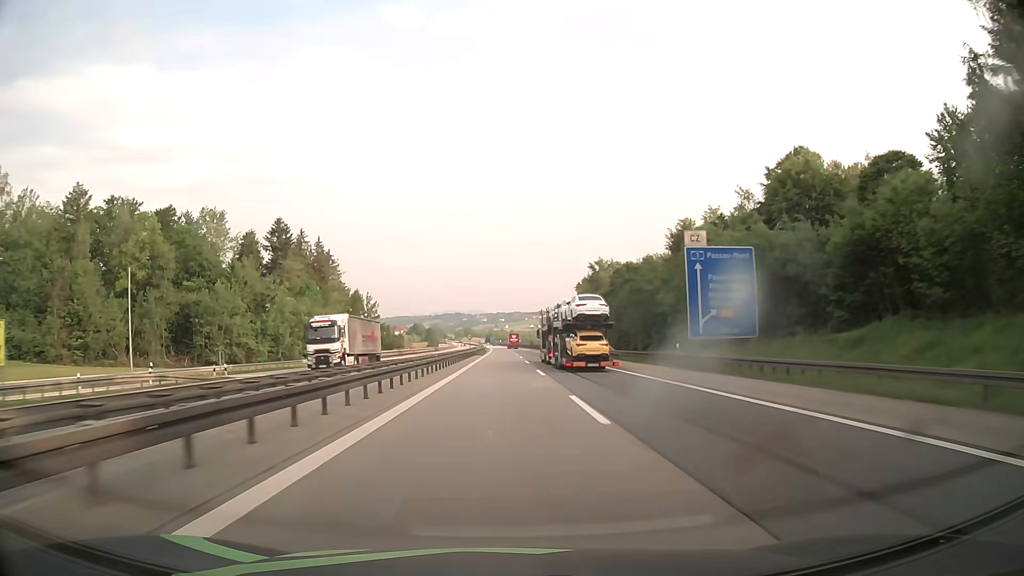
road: motorway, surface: asphalt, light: Day
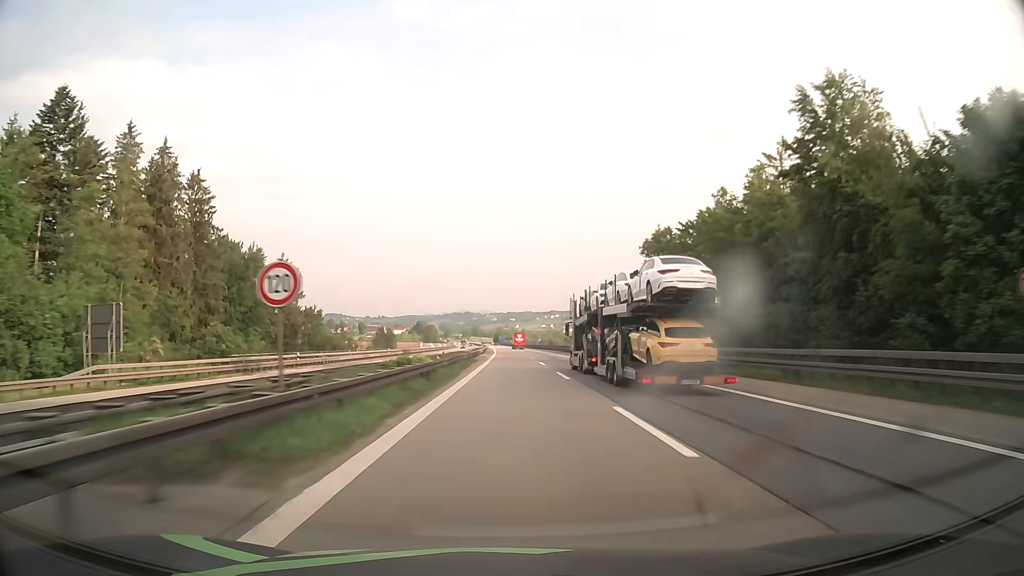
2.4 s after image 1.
(-0.9, +75.4) m; -1°
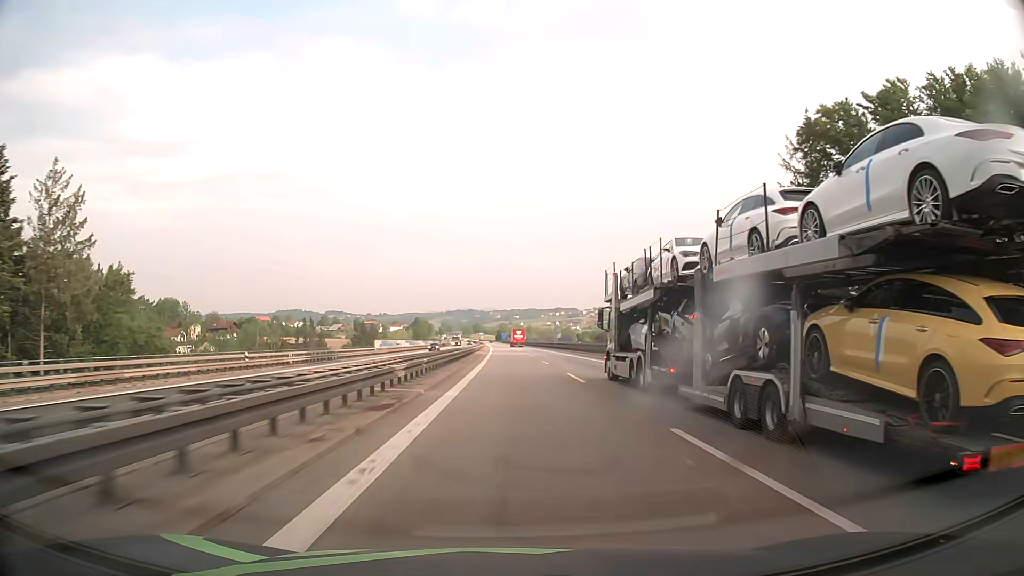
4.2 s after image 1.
(0.0, +57.8) m; 0°
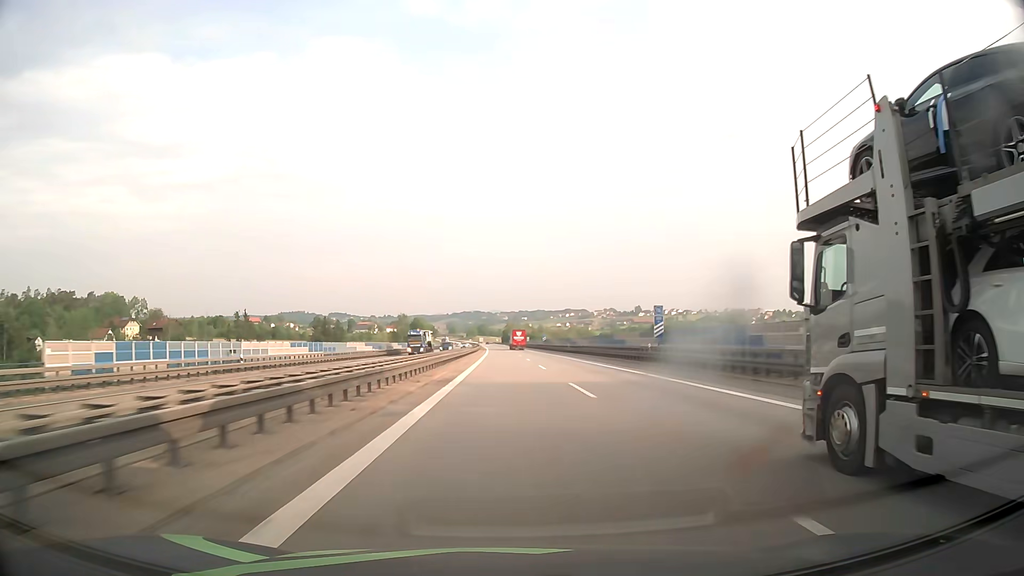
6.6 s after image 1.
(-0.2, +76.8) m; -1°
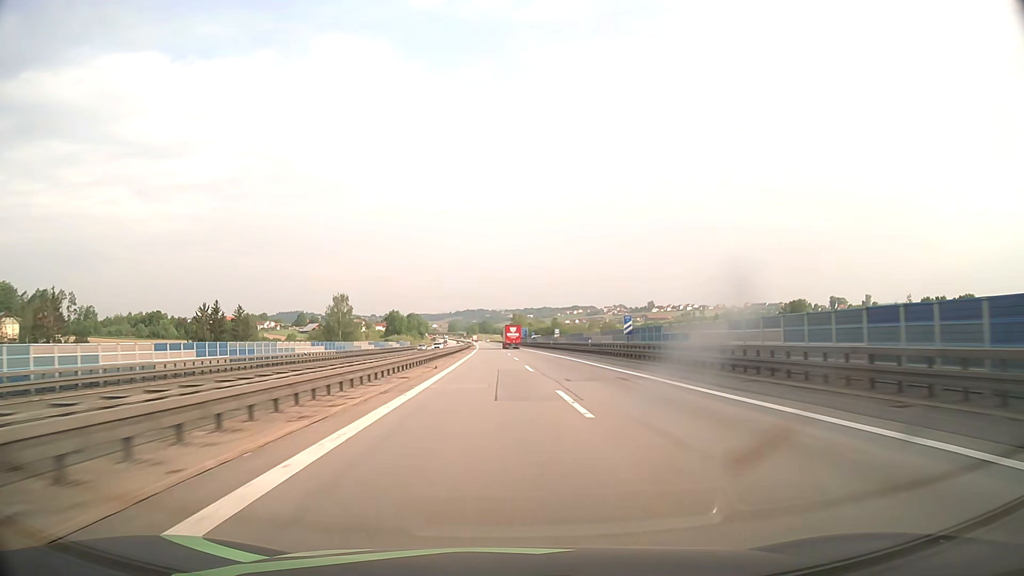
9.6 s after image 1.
(-0.7, +94.7) m; -1°
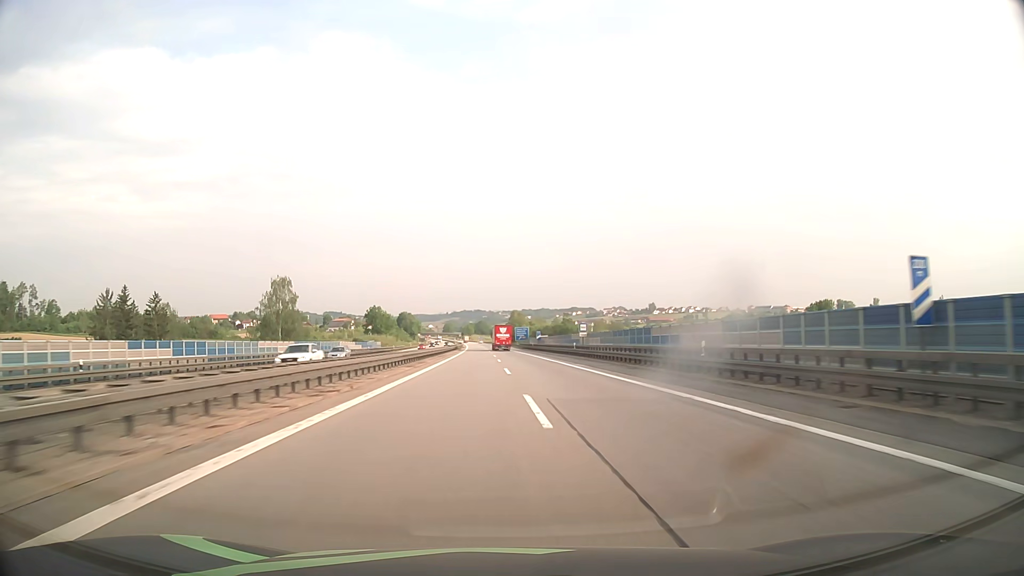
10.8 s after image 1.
(+0.1, +37.3) m; 0°
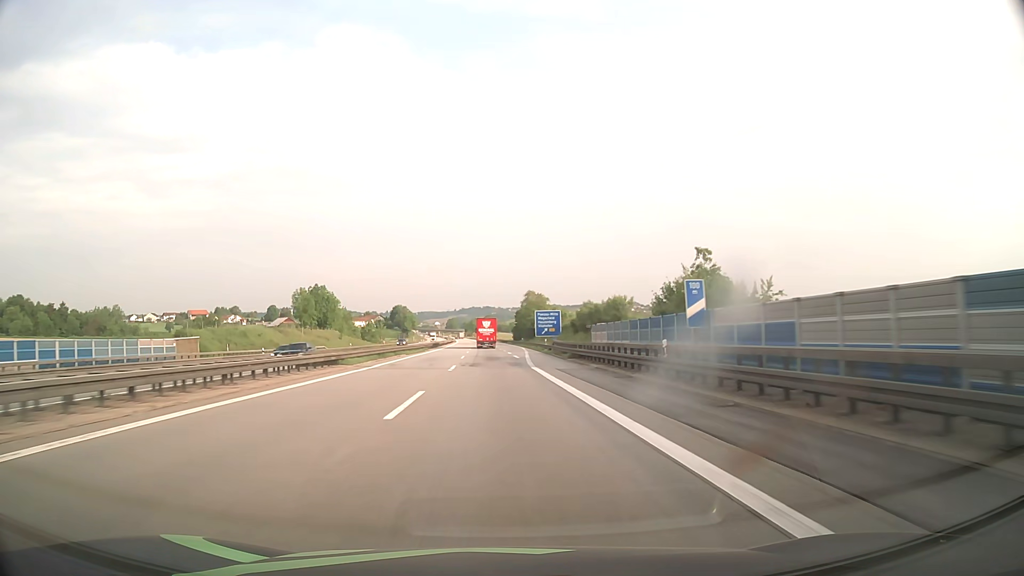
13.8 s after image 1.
(-0.4, +90.1) m; -1°
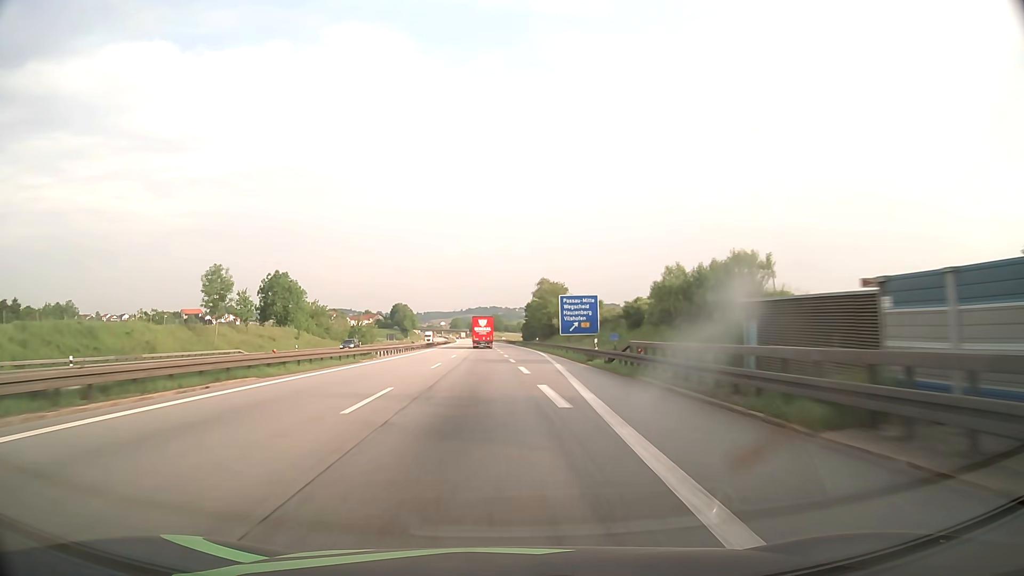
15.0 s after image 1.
(-0.2, +34.7) m; -1°
(0, +10) (0, +20) (0, +30) (0, +40) (0, +50) (0, +60) (-1, +70) (-1, +80) (-1, +90) (-1, +100) m
